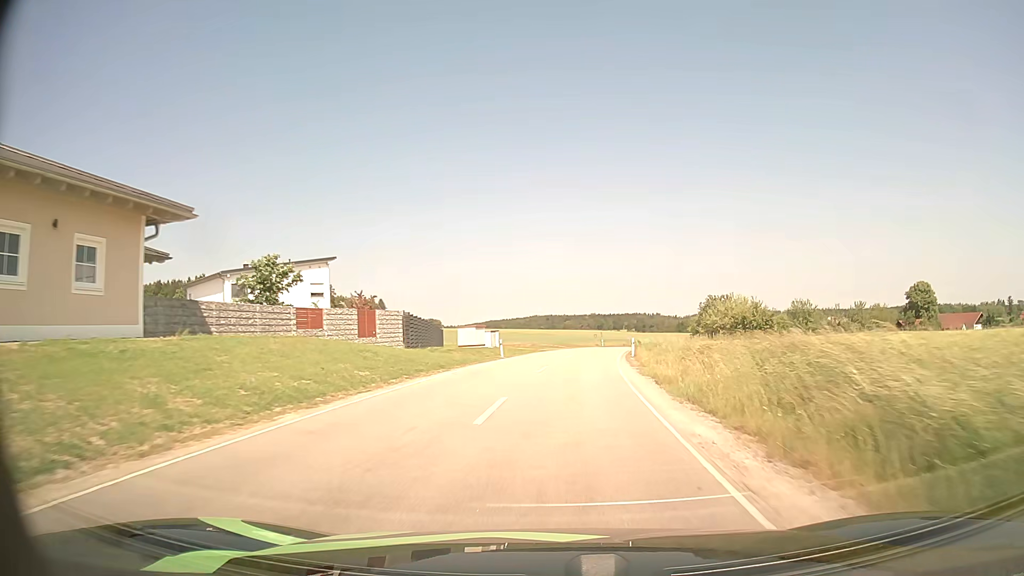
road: unclassified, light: Day
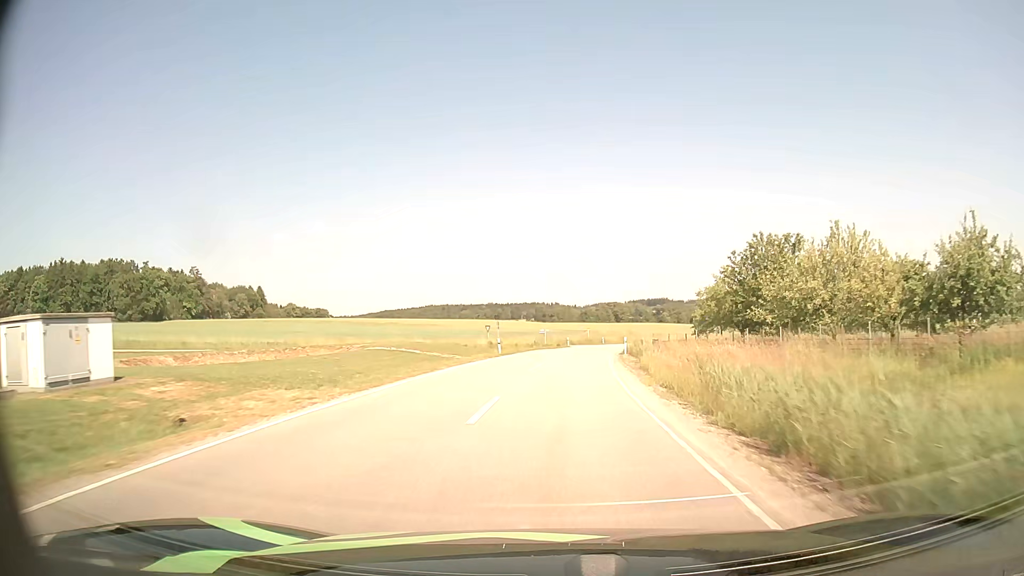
(+3.4, +47.9) m; +8°
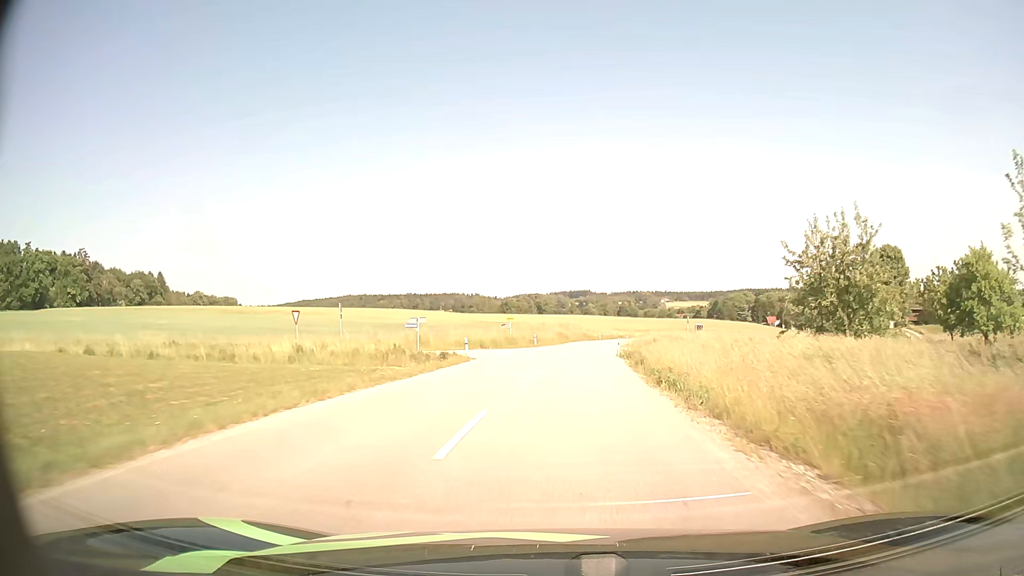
(+2.0, +38.6) m; +6°
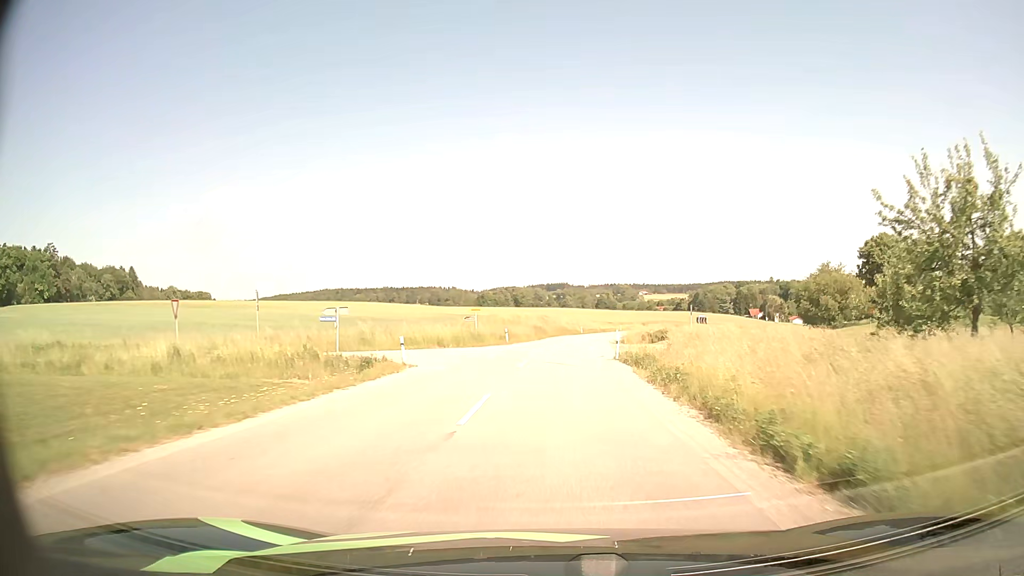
(+0.2, +9.8) m; +2°
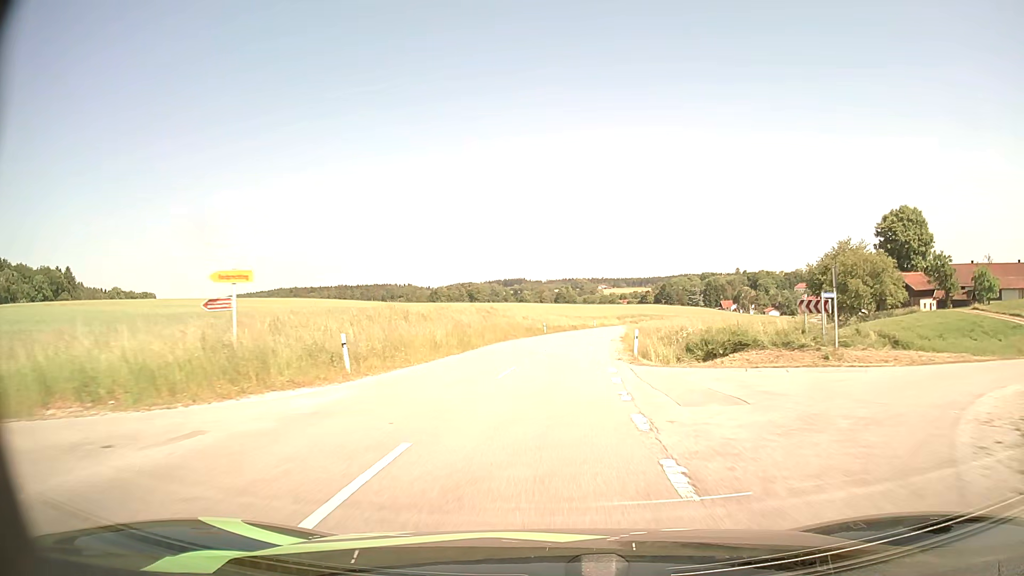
(+0.9, +29.5) m; +4°
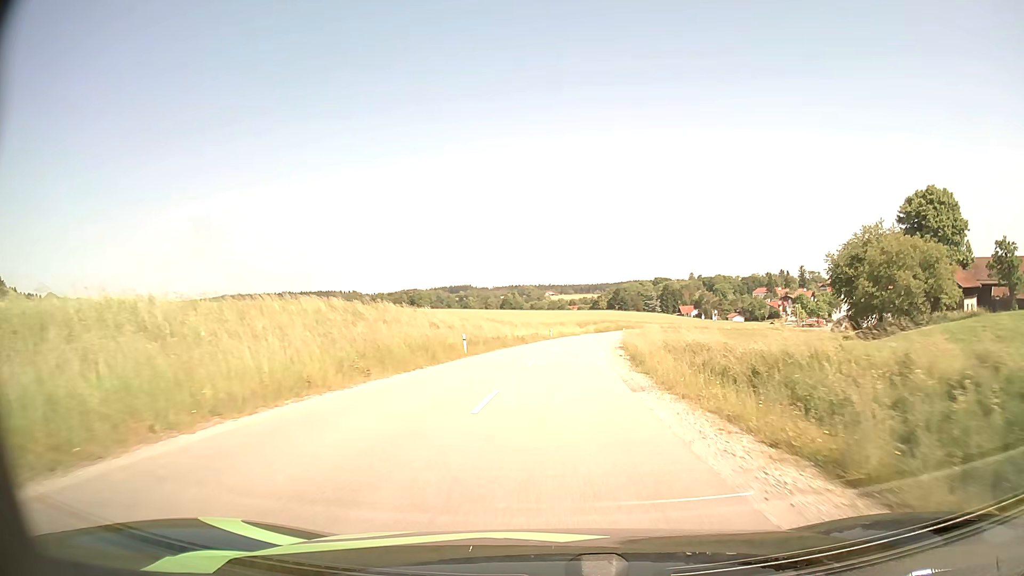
(+0.9, +28.9) m; +4°
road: residential
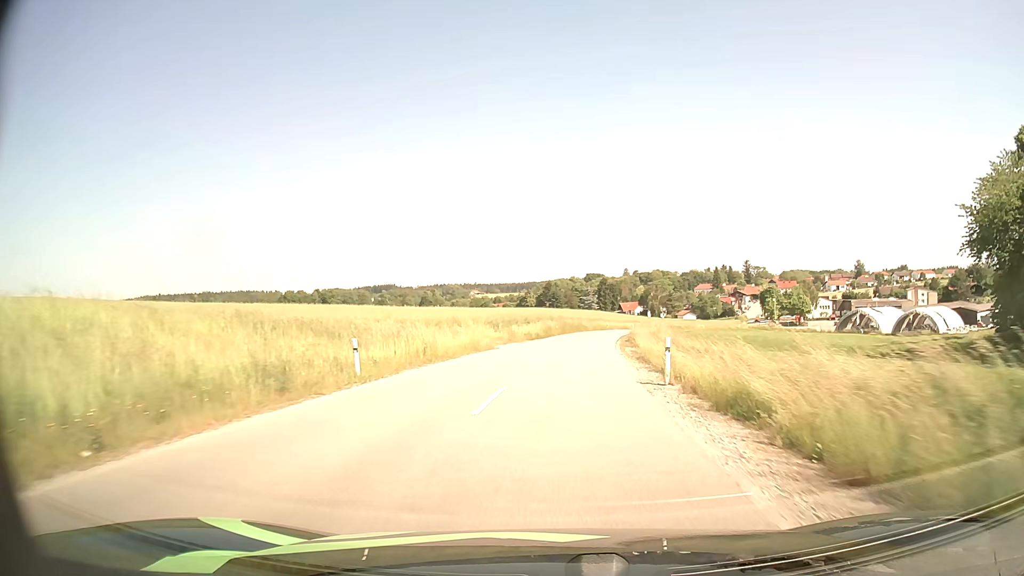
(+2.8, +48.5) m; +6°
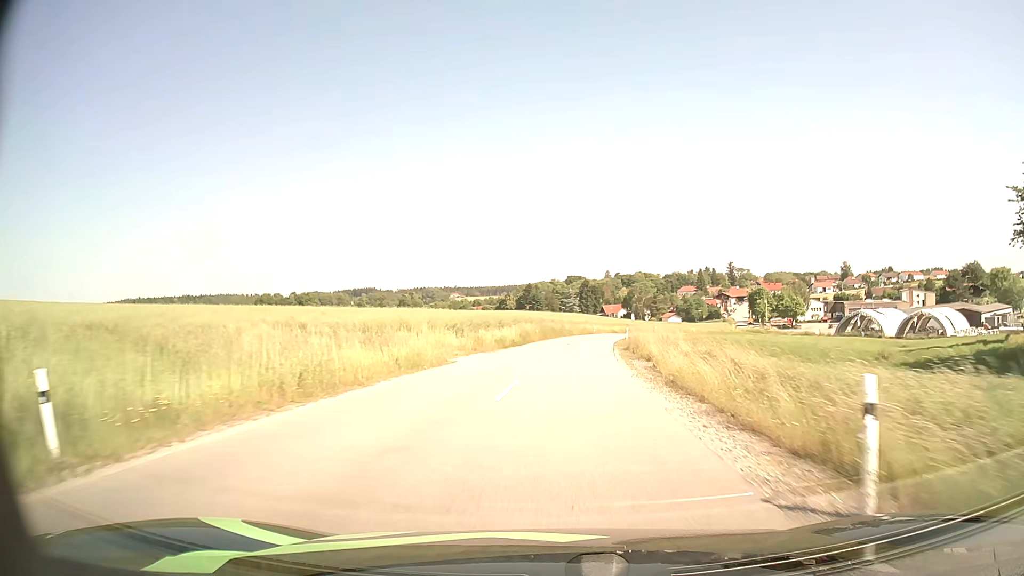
(+0.1, +9.8) m; +2°
(0, +10) (+1, +20) (+1, +30) (+2, +40) (+3, +50) (+5, +60) (+7, +69) (+10, +79) (+13, +88) (+17, +98) m
